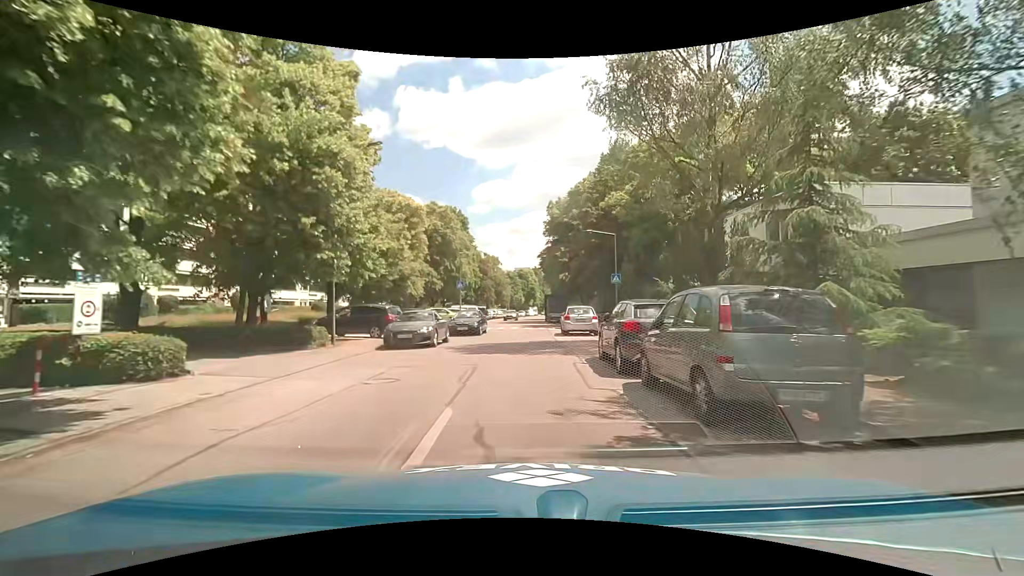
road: residential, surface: asphalt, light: Day
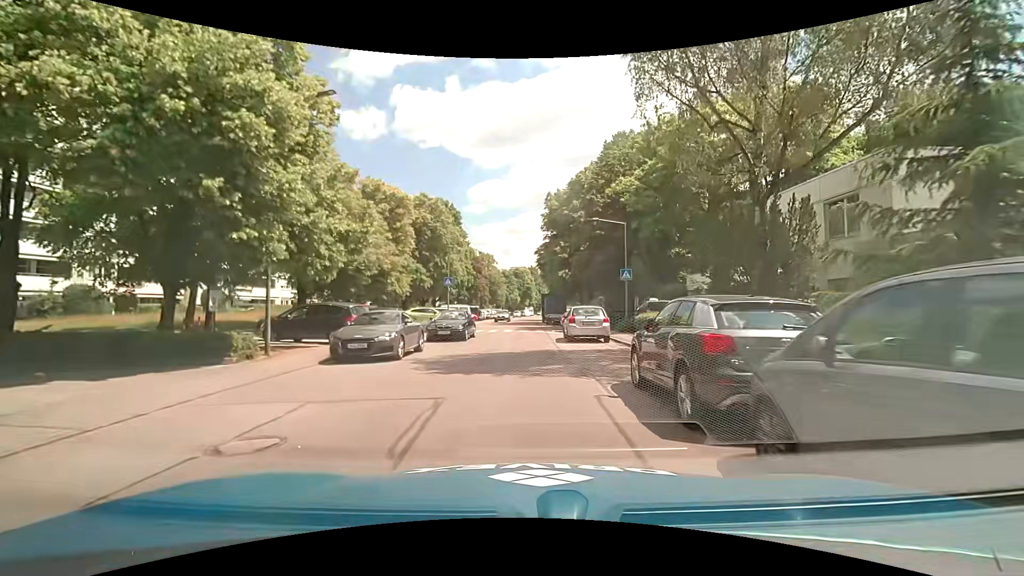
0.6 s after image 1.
(-0.1, +4.5) m; -1°
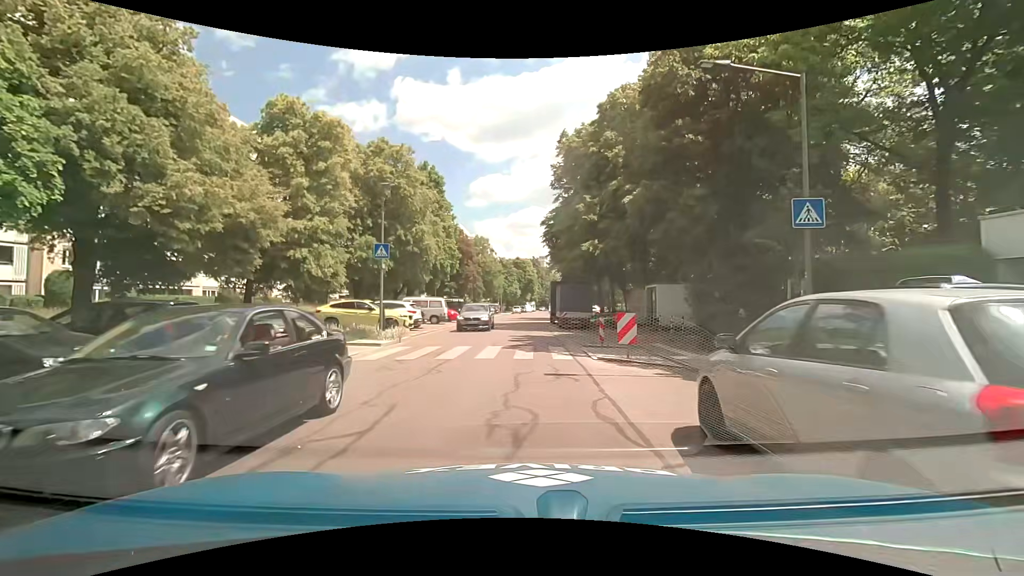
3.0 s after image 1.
(+0.2, +17.9) m; +1°
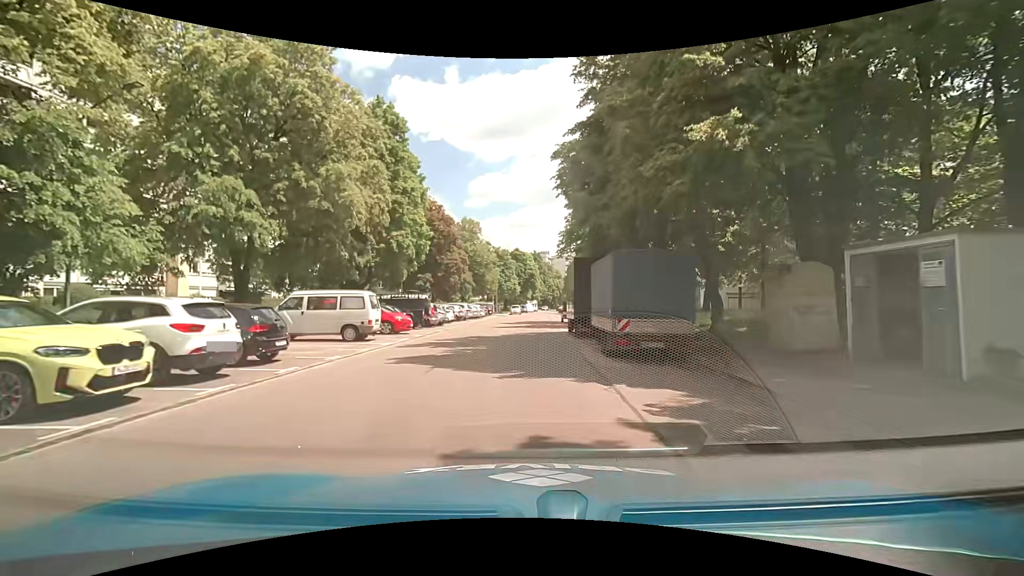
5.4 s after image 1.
(-0.2, +18.1) m; -1°
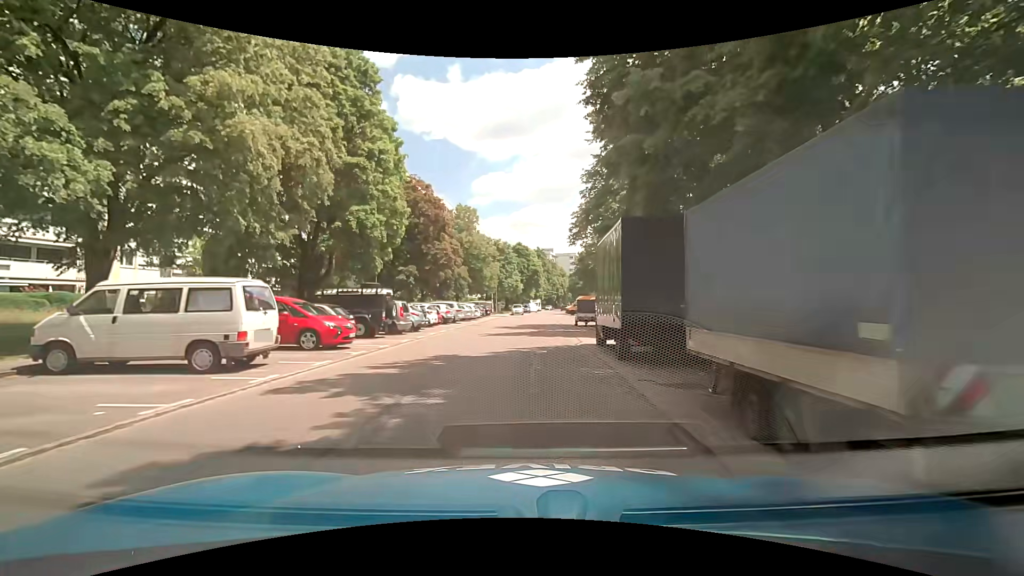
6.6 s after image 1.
(-0.1, +9.0) m; 0°
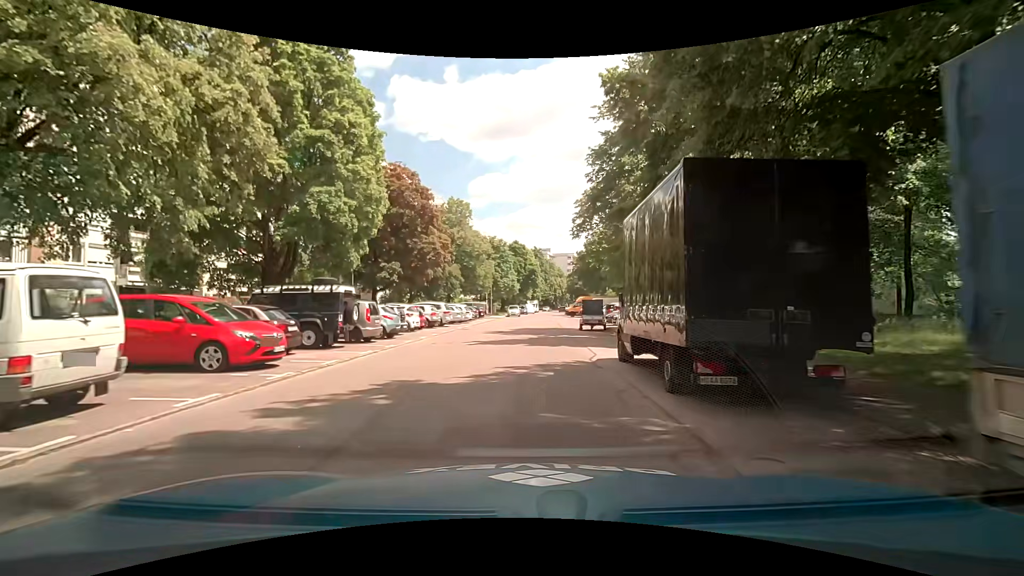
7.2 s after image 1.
(0.0, +4.5) m; +1°
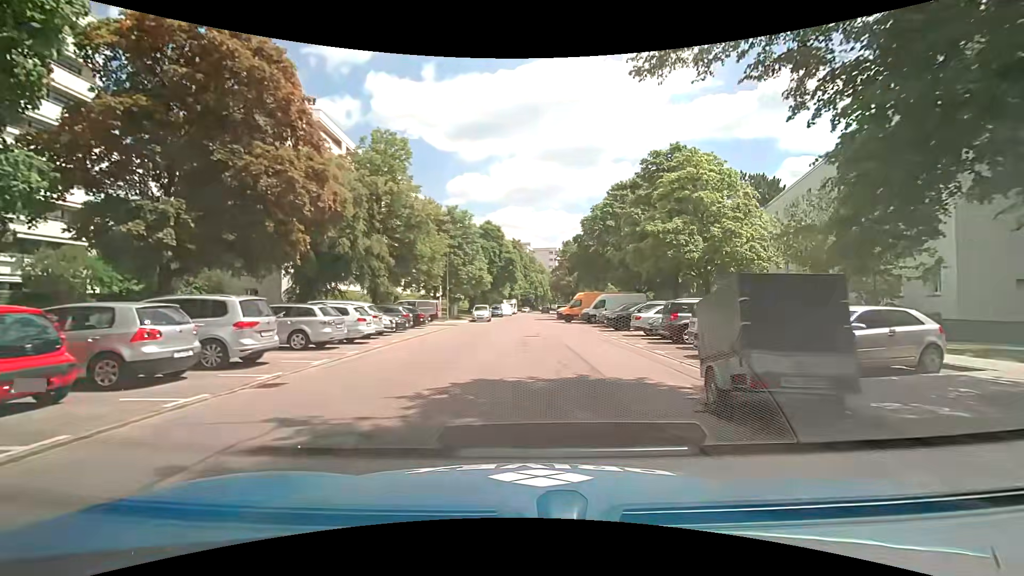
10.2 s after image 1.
(+0.1, +22.5) m; +2°
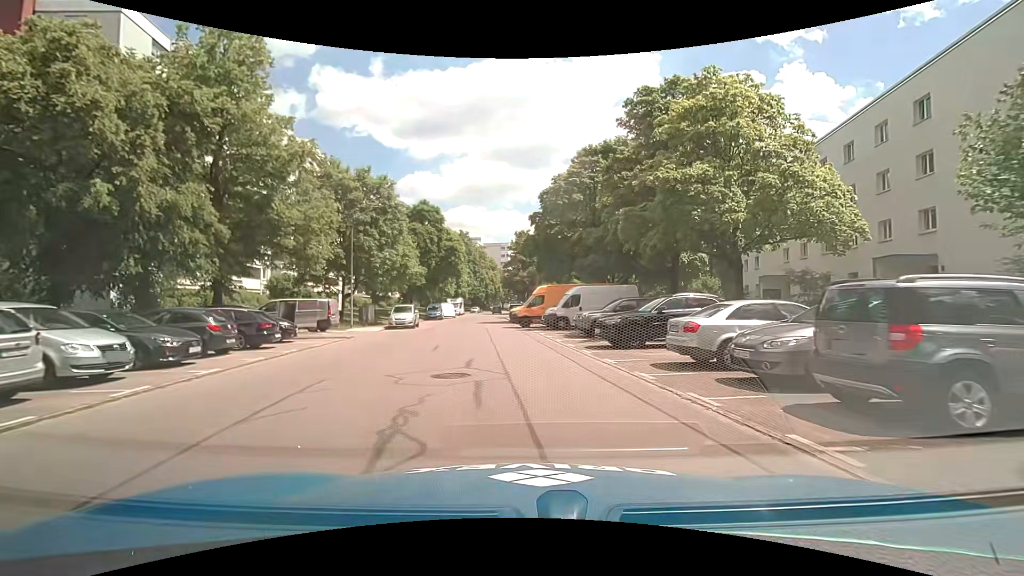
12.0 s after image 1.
(+0.7, +13.5) m; +6°
(0, +10) (-2, +20) (-3, +30) (-4, +40) (-4, +50) (-5, +60) (-6, +70) (-7, +80) (-8, +90) (-9, +100) m
